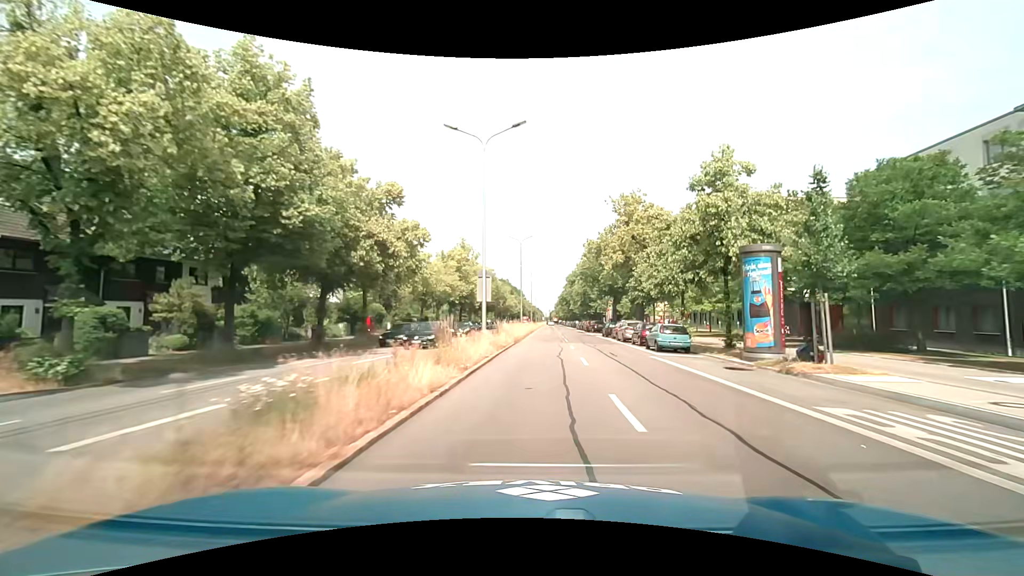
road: primary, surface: asphalt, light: Day
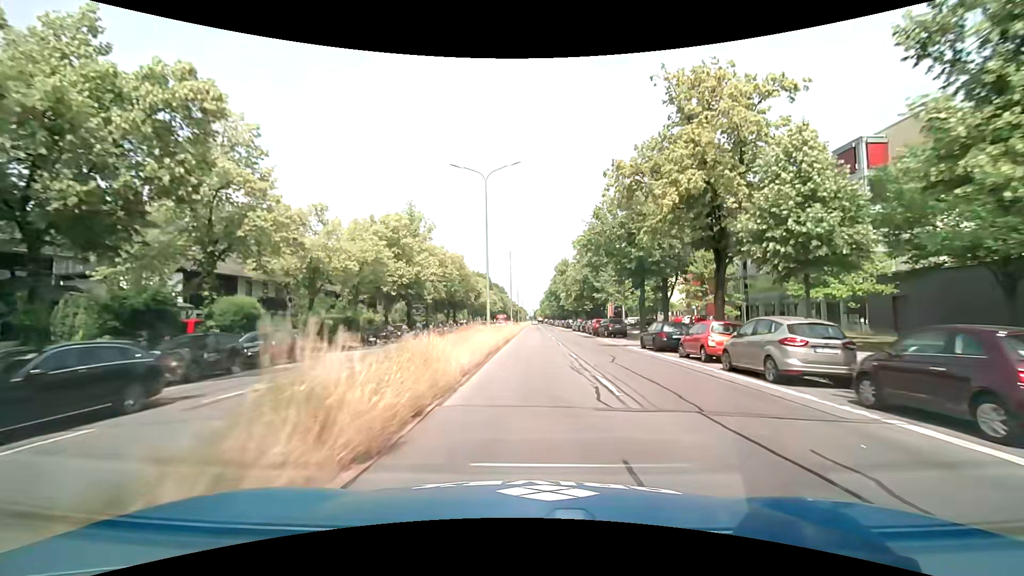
(+0.6, +24.3) m; +2°
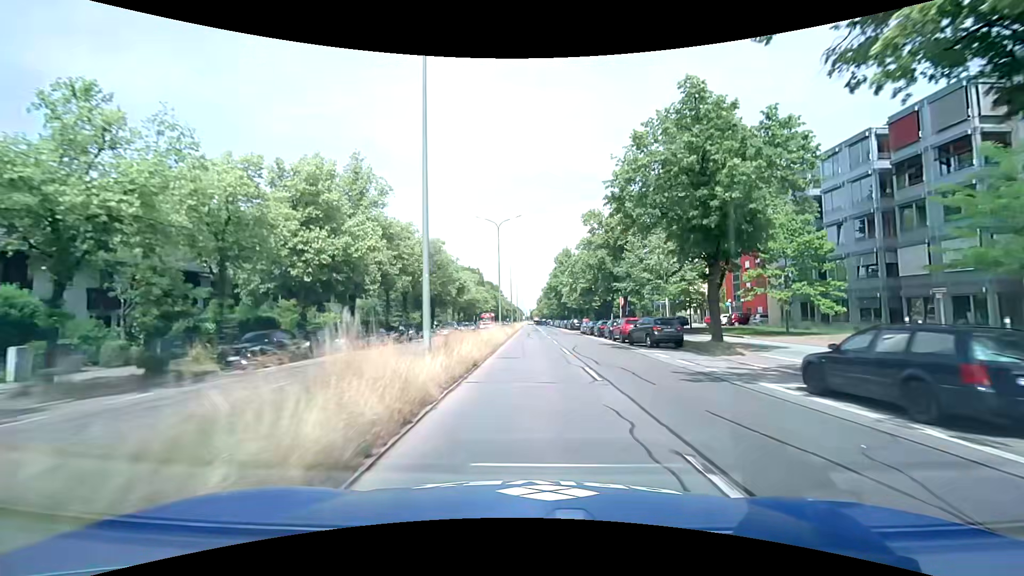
(+0.1, +16.3) m; 0°
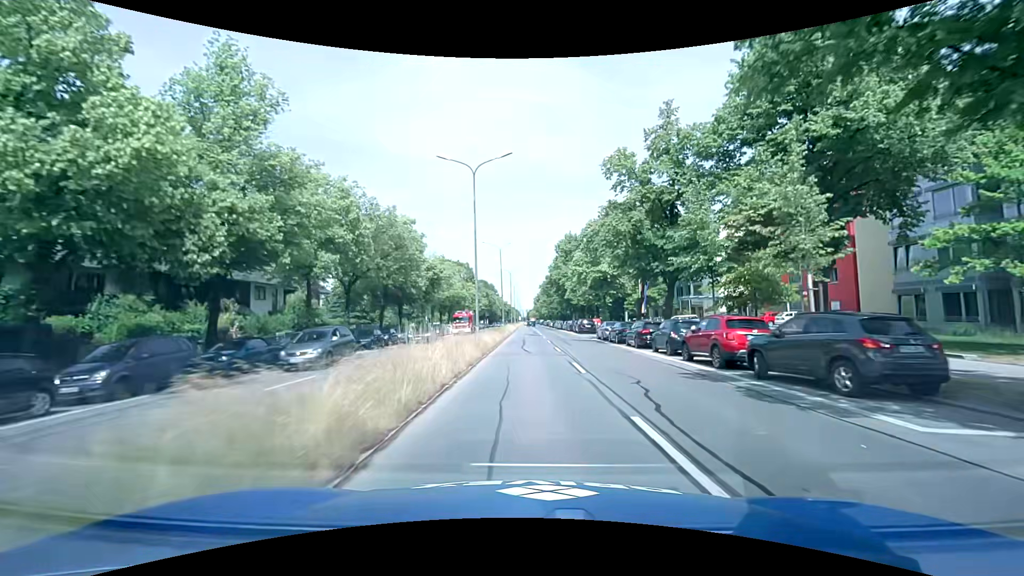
(+0.1, +16.4) m; +1°
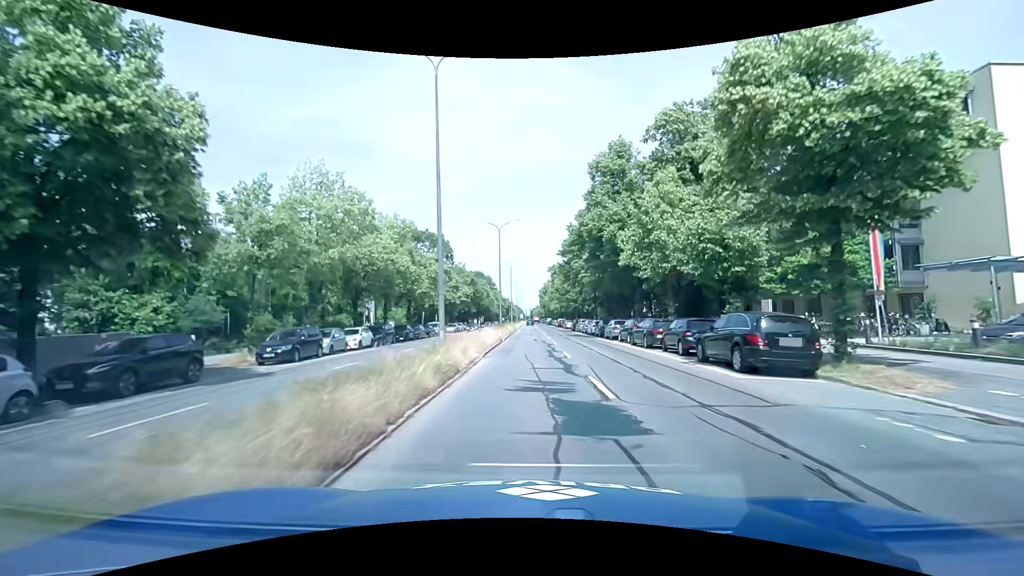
(-0.1, +41.4) m; -1°
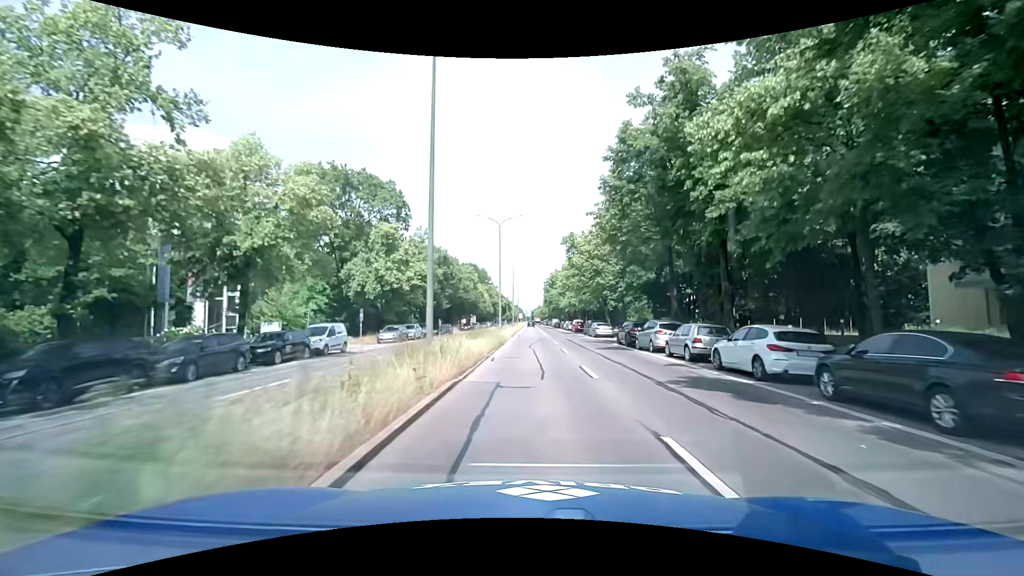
(+0.1, +33.5) m; 0°
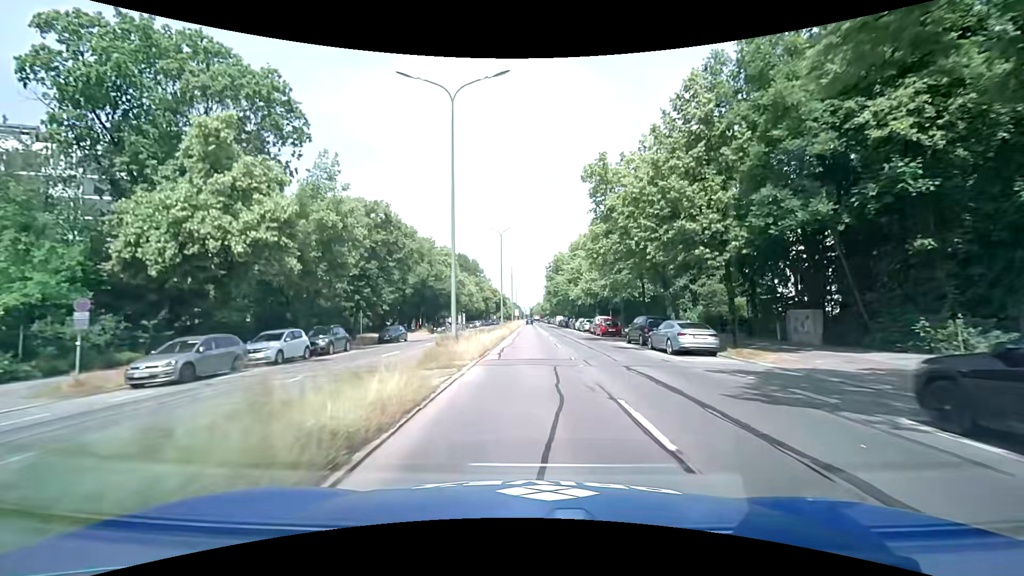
(+0.1, +25.1) m; 0°
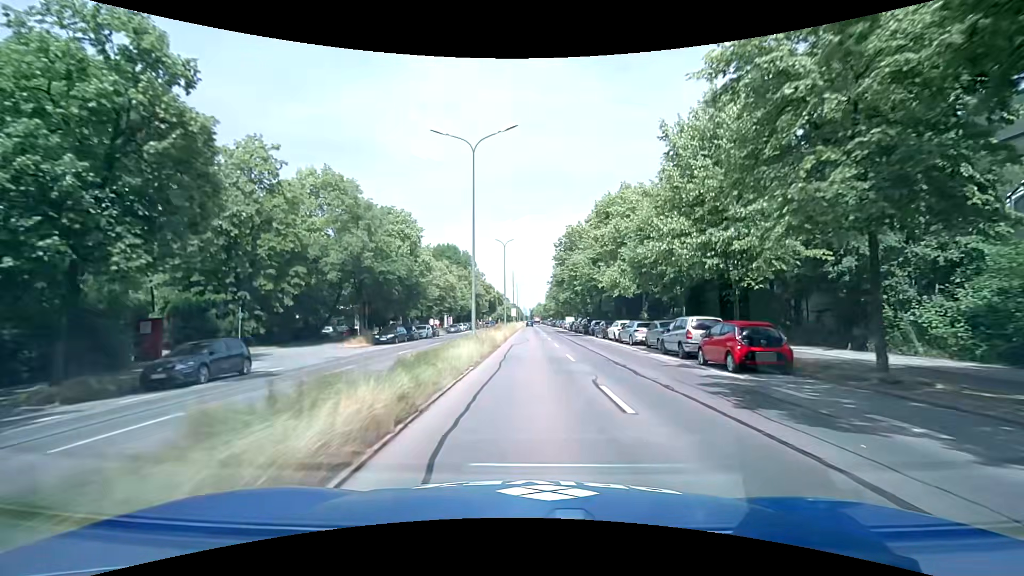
(0.0, +25.0) m; -1°
(0, +10) (0, +20) (0, +30) (+1, +40) (+1, +50) (+1, +60) (+1, +70) (+1, +80) (+1, +90) (+1, +100) m
